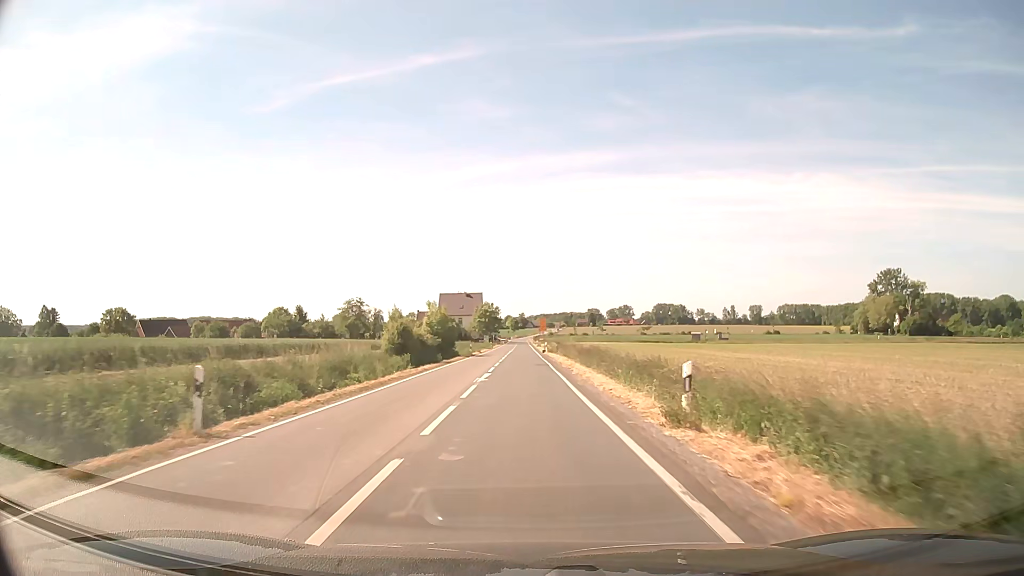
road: secondary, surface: asphalt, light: Day
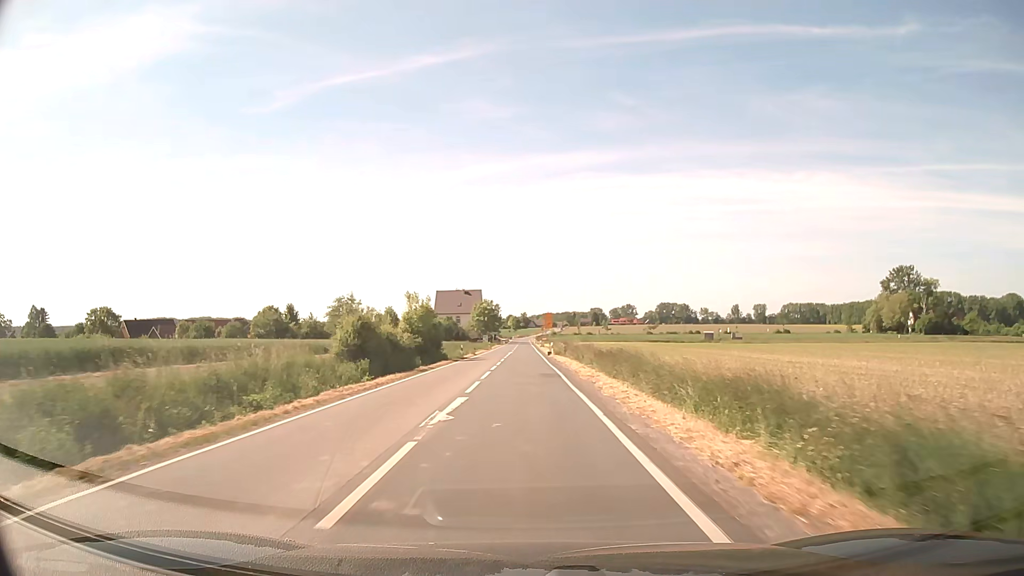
(0.0, +10.8) m; 0°
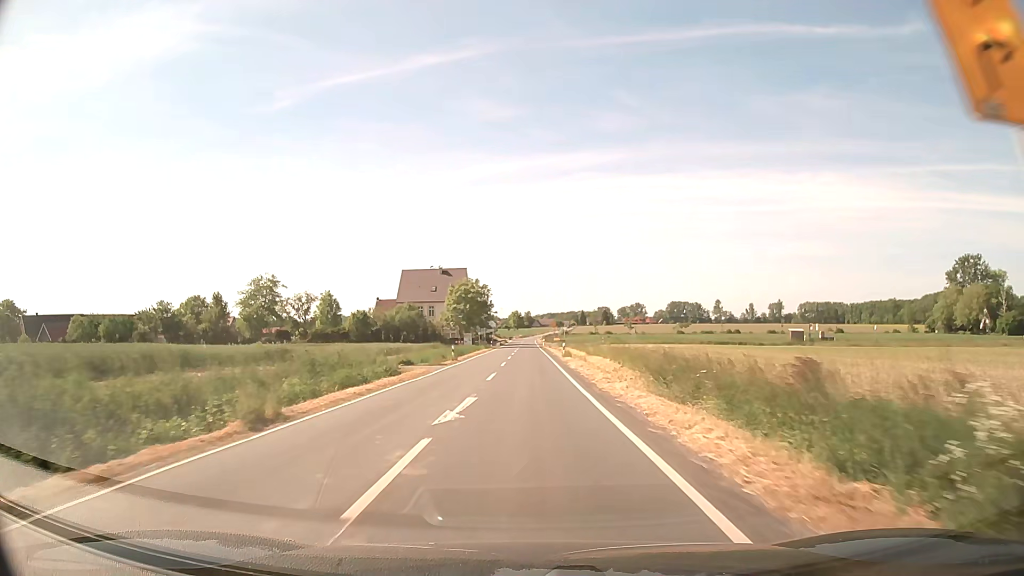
(-0.3, +53.9) m; 0°
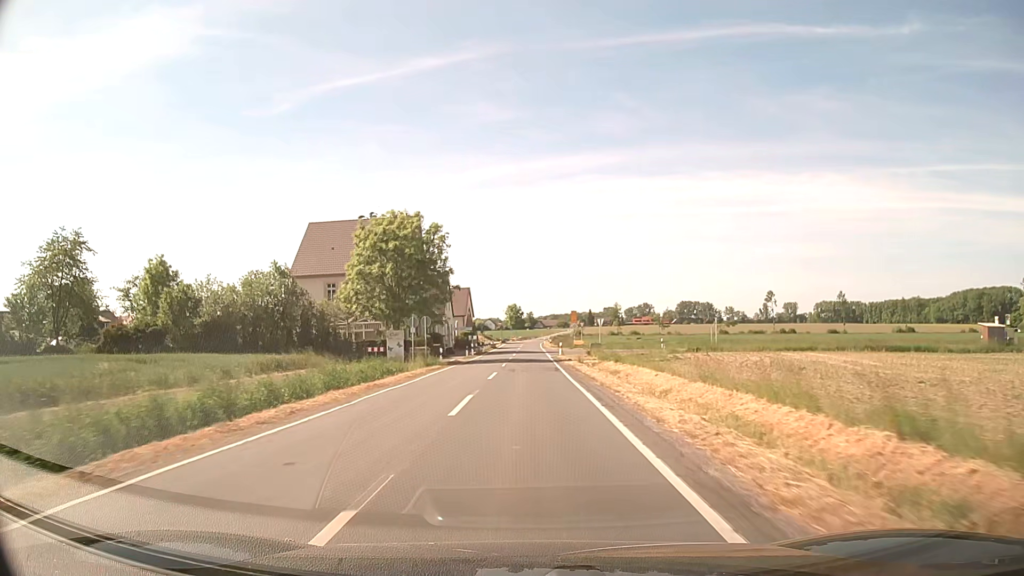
(+0.2, +53.9) m; 0°
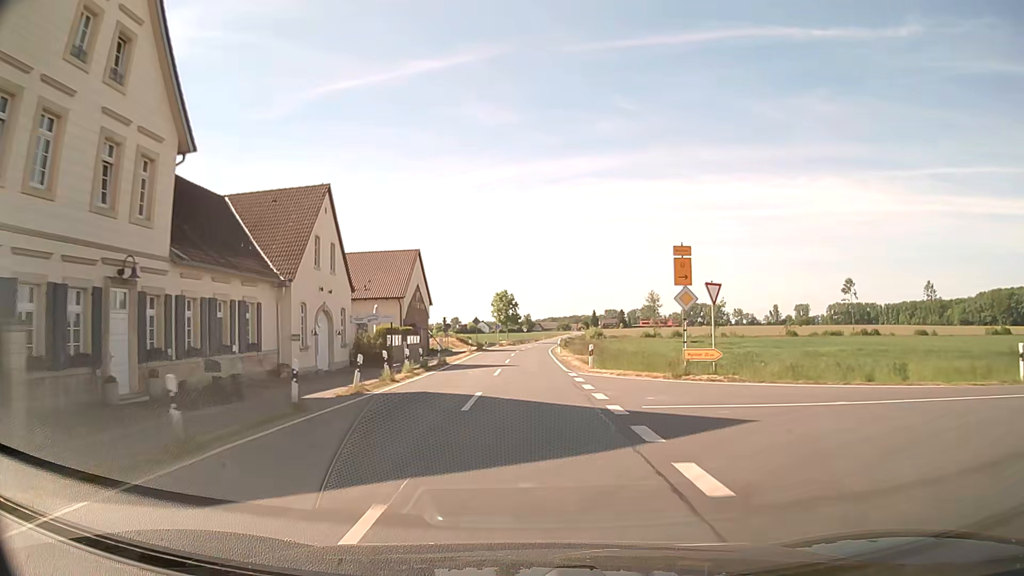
(0.0, +53.6) m; 0°
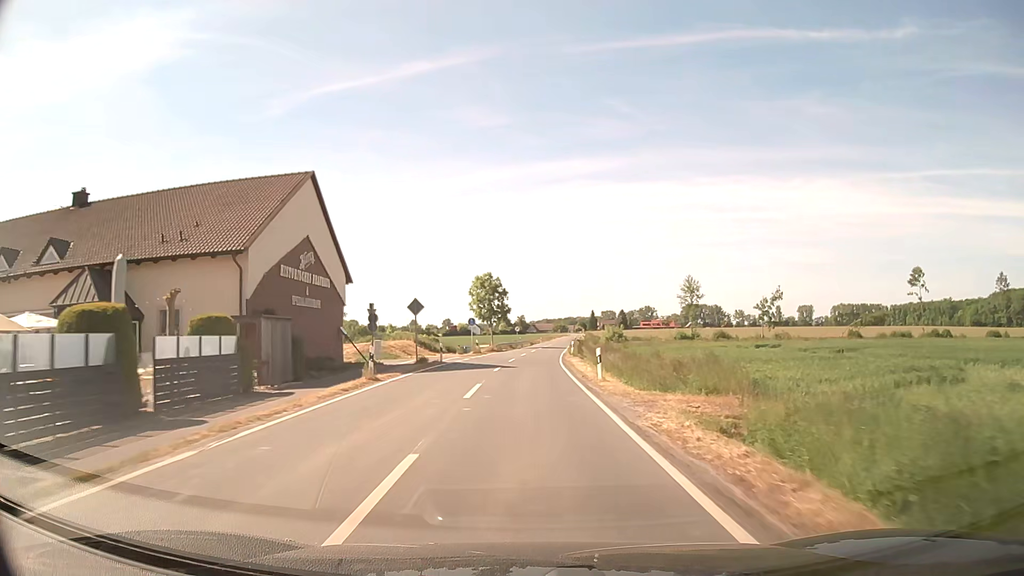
(0.0, +32.1) m; +1°
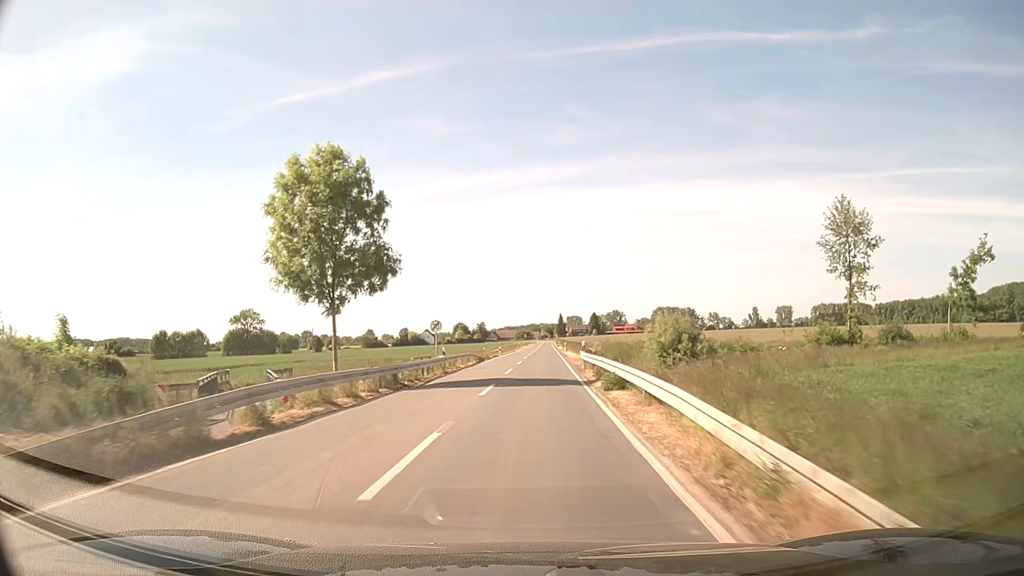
(+1.2, +53.5) m; +3°
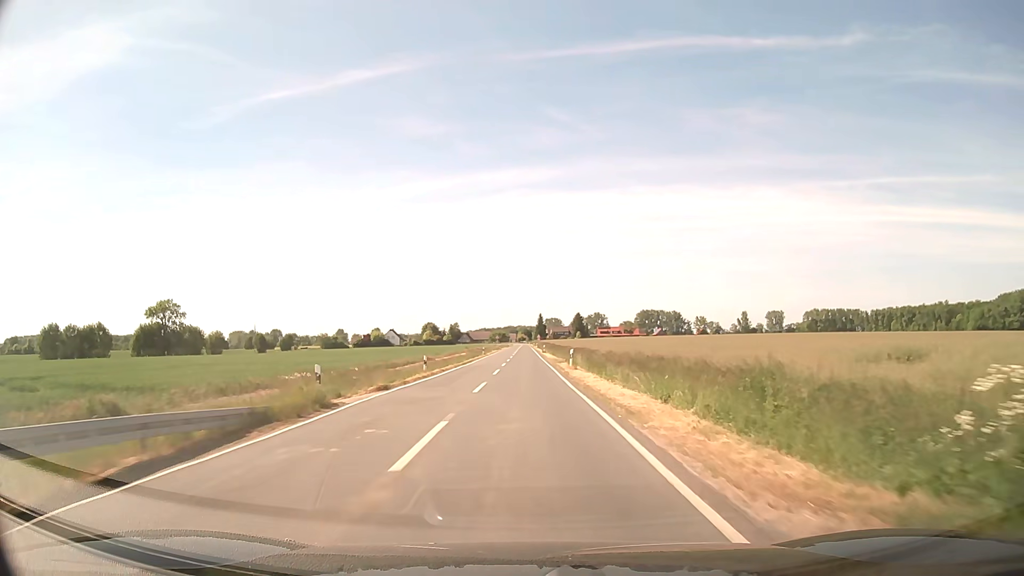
(+0.9, +43.3) m; +2°
